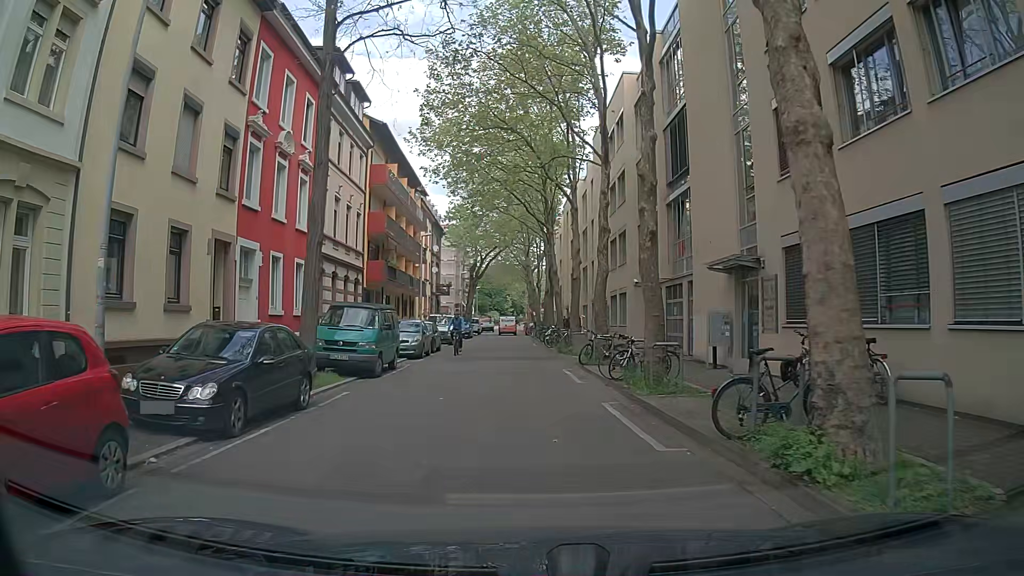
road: residential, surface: asphalt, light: Day
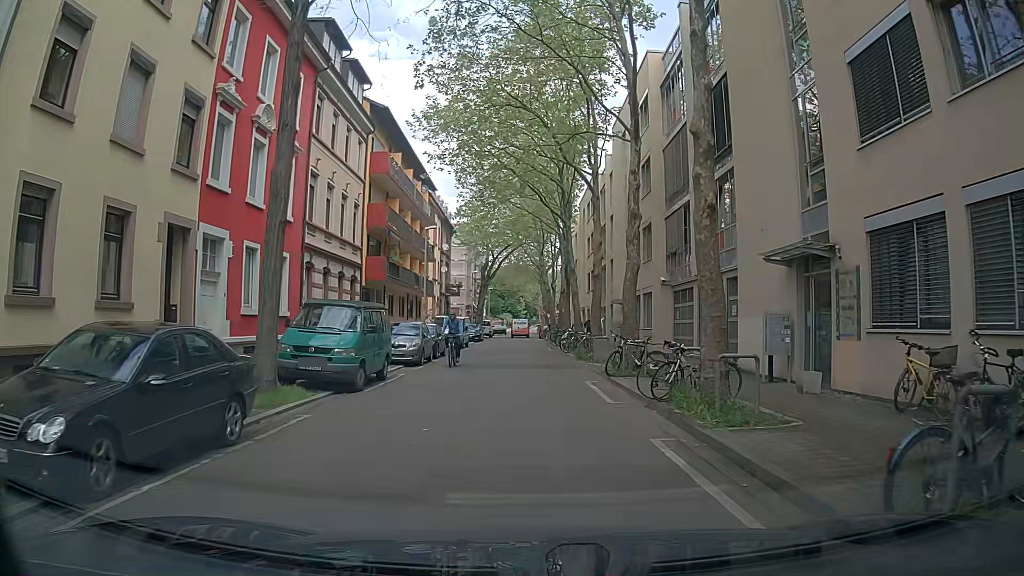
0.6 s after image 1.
(0.0, +3.5) m; 0°
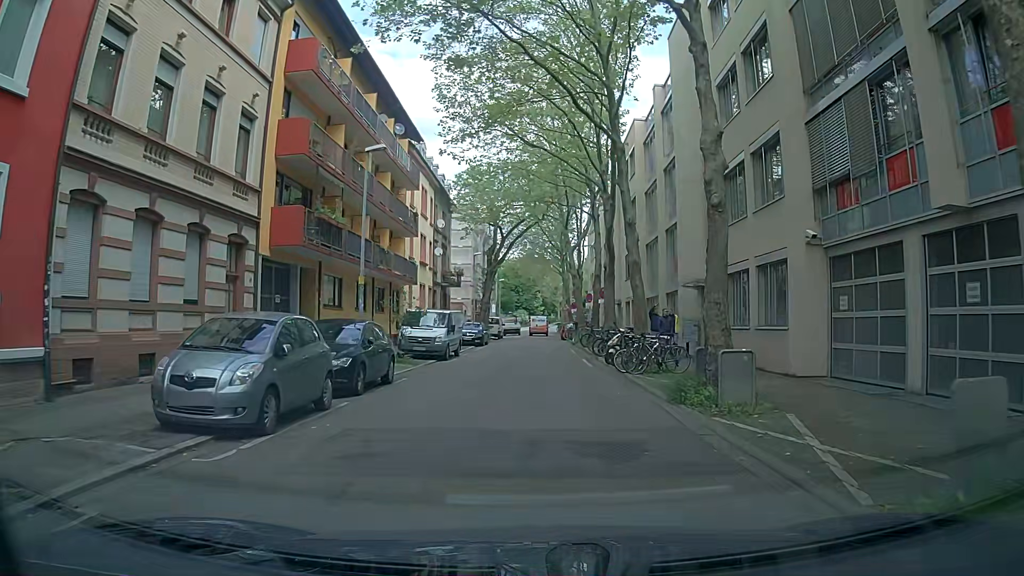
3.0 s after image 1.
(-0.1, +15.1) m; 0°
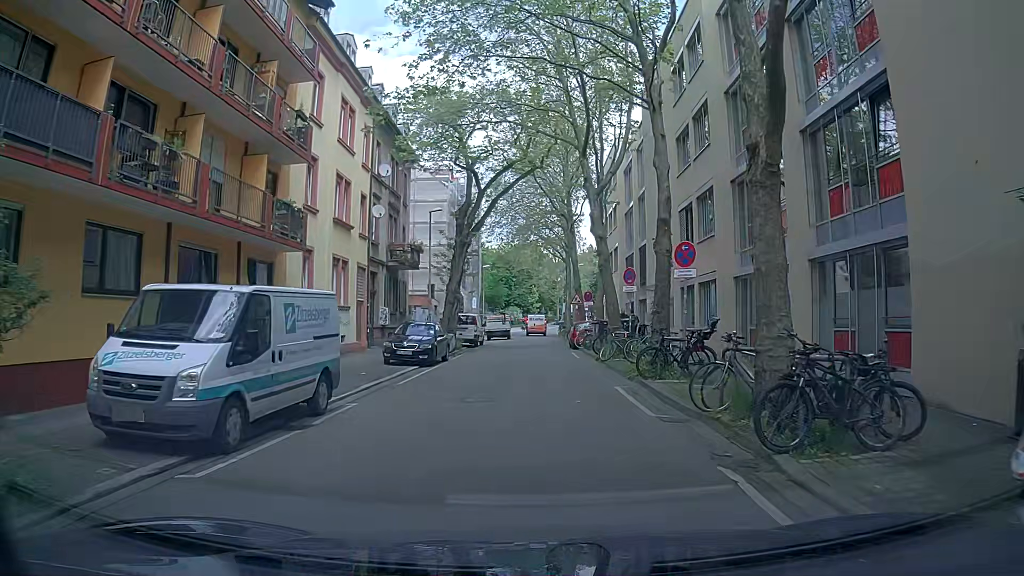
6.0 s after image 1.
(+0.1, +19.0) m; +2°
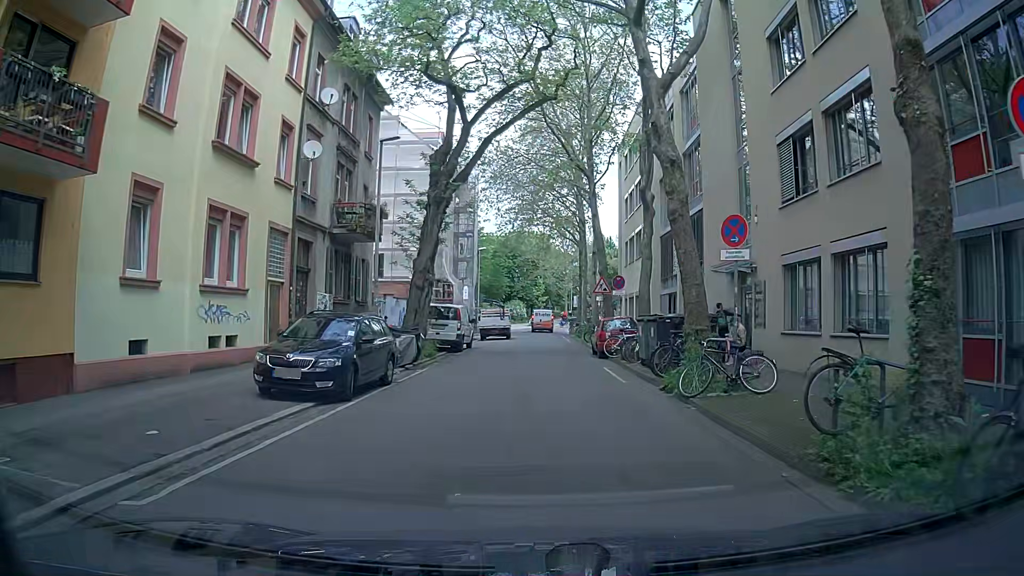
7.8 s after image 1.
(-0.3, +11.3) m; -2°
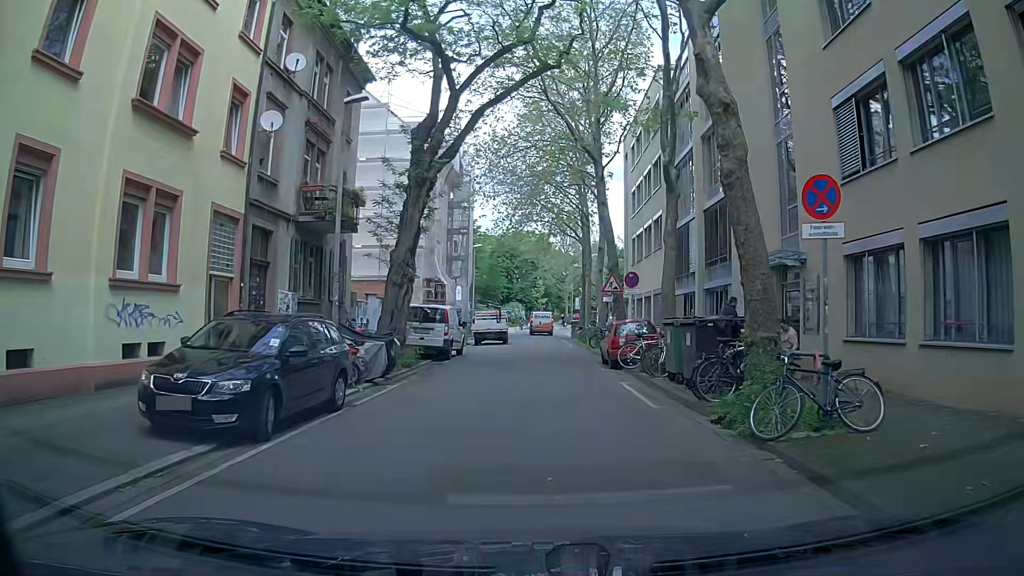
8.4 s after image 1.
(0.0, +3.8) m; +1°
